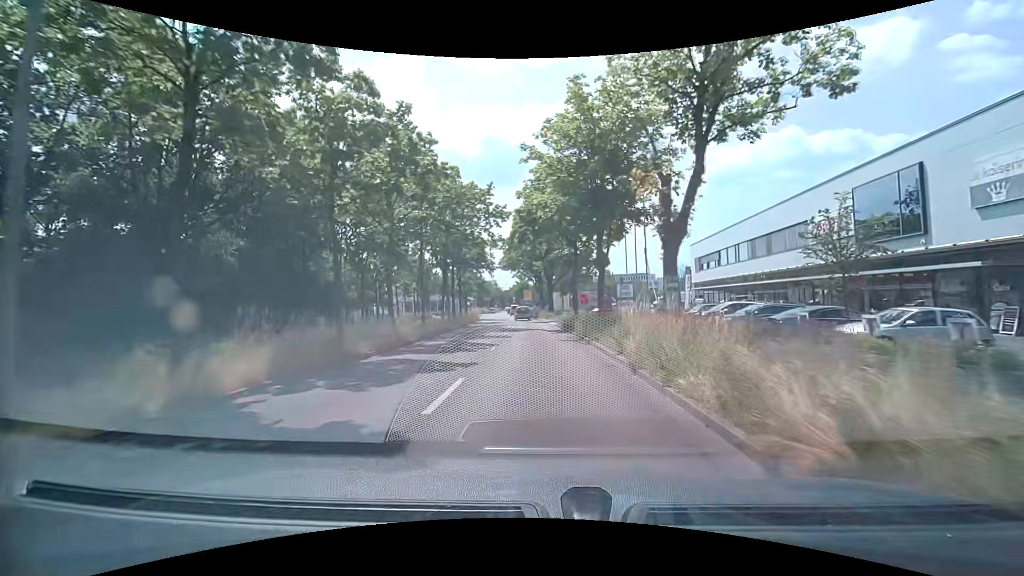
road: primary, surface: asphalt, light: Day
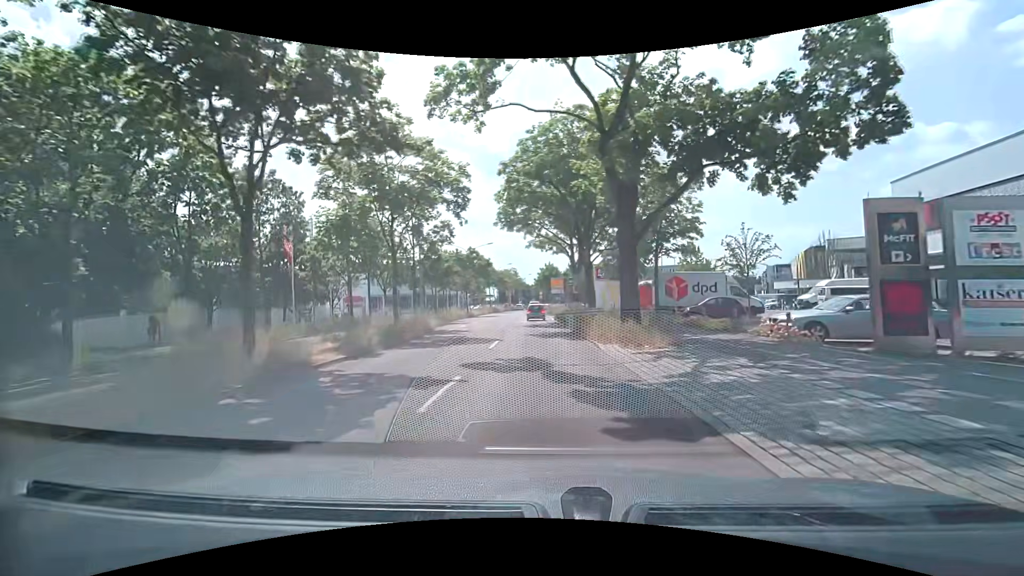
(-1.0, +36.6) m; -3°
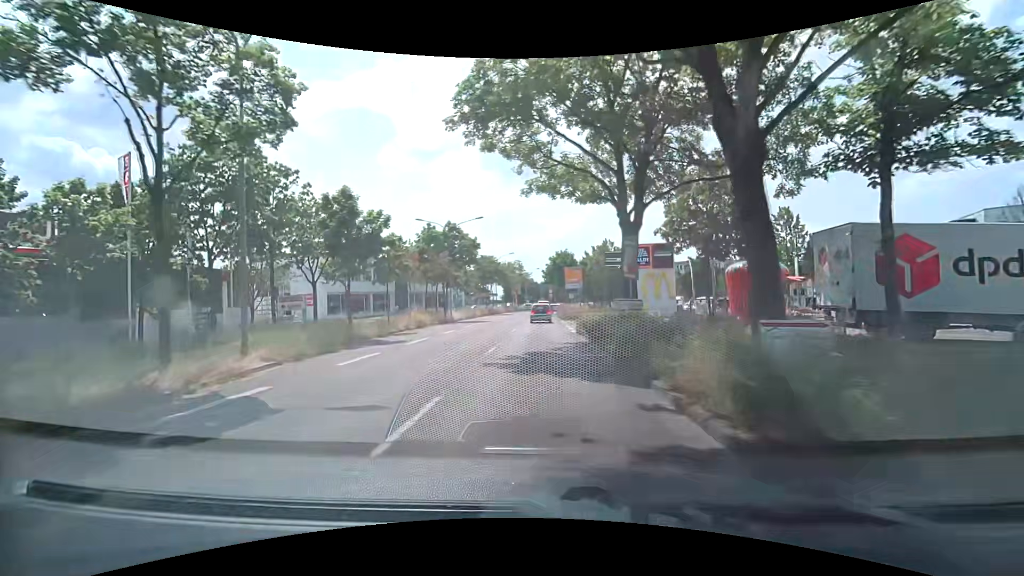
(-0.2, +19.8) m; -1°
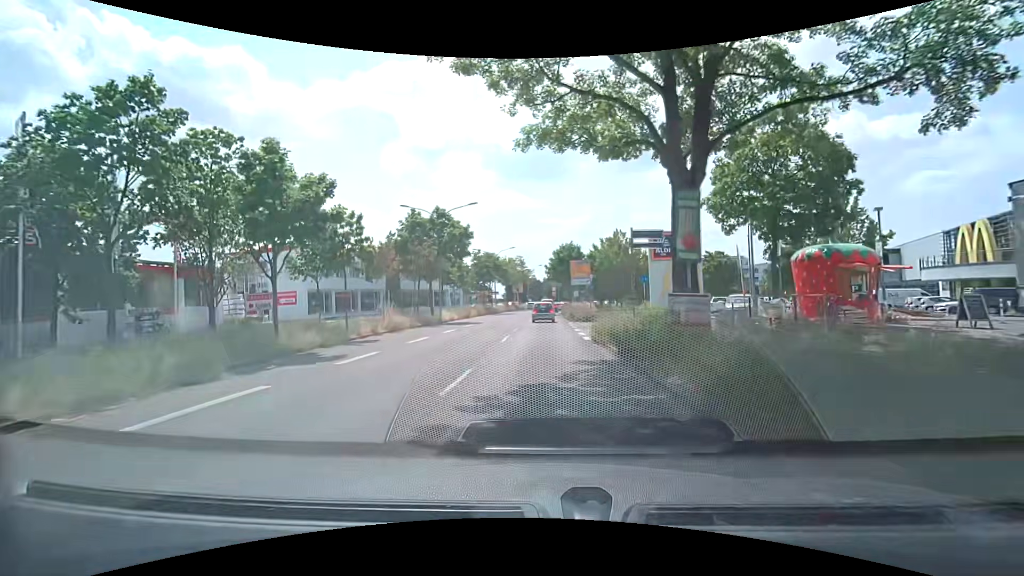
(0.0, +6.1) m; -1°
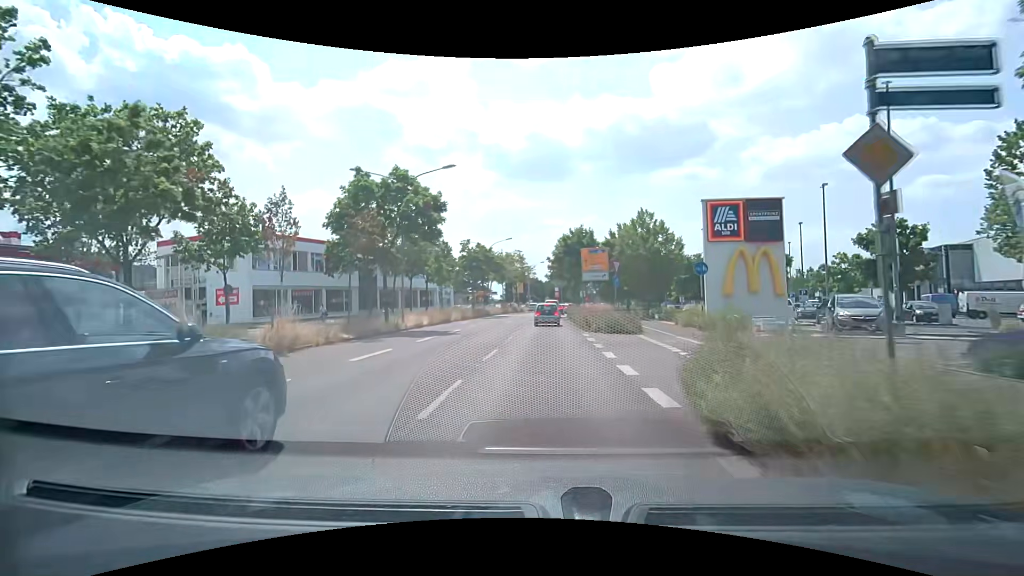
(+0.2, +11.4) m; +1°
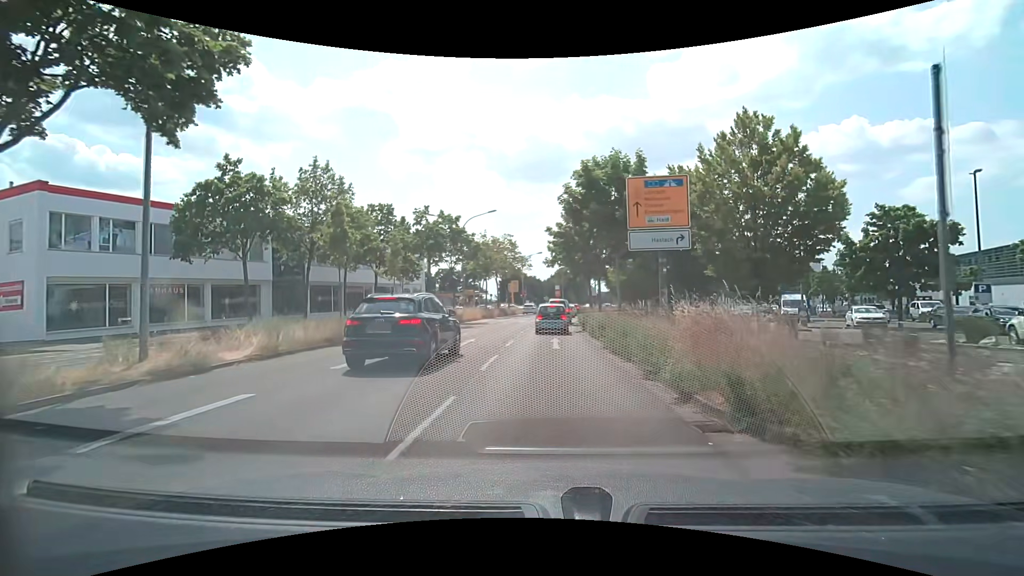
(+0.2, +19.4) m; +1°
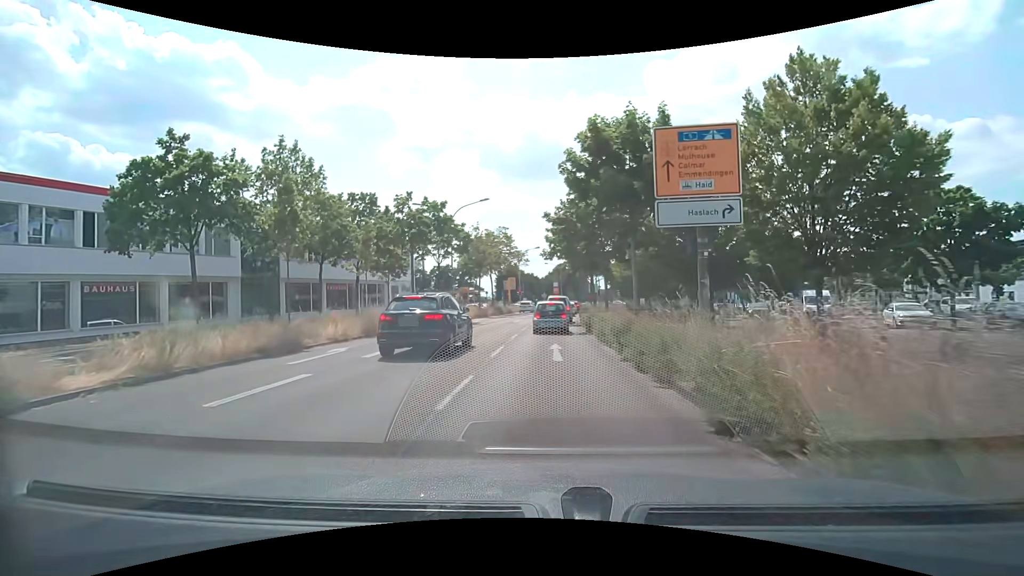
(0.0, +4.0) m; 0°
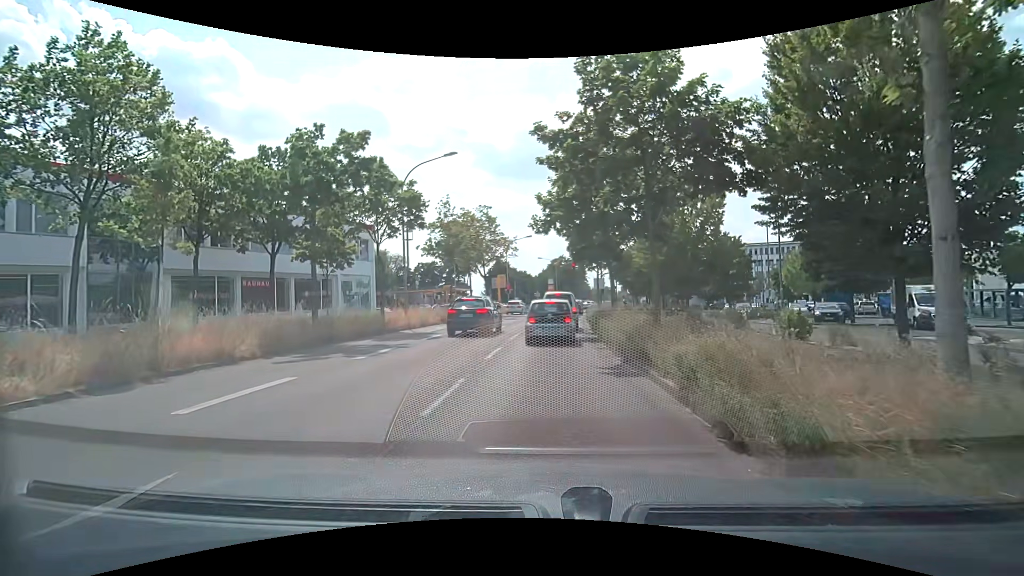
(0.0, +12.2) m; +2°
